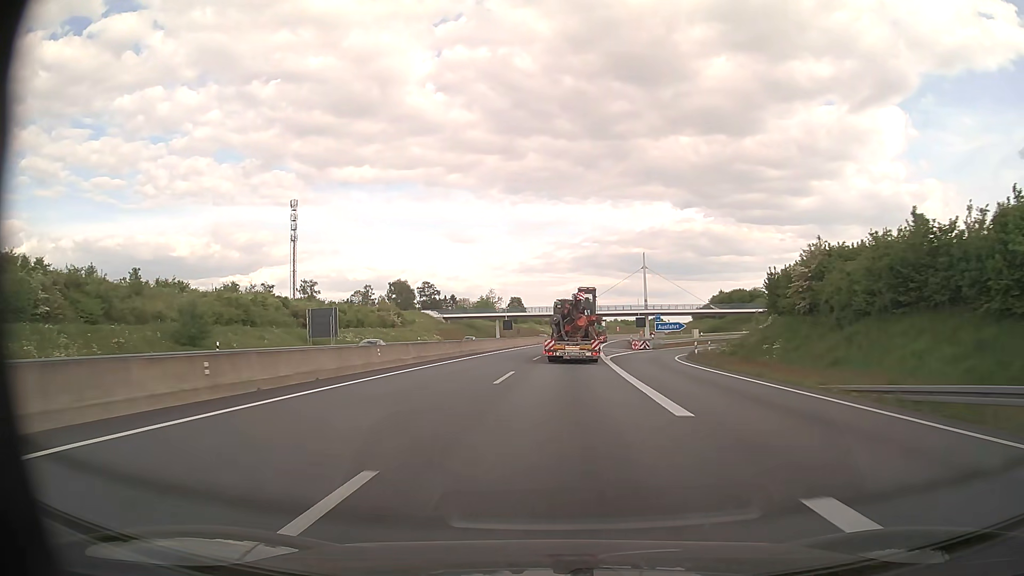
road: motorway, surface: asphalt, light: Day
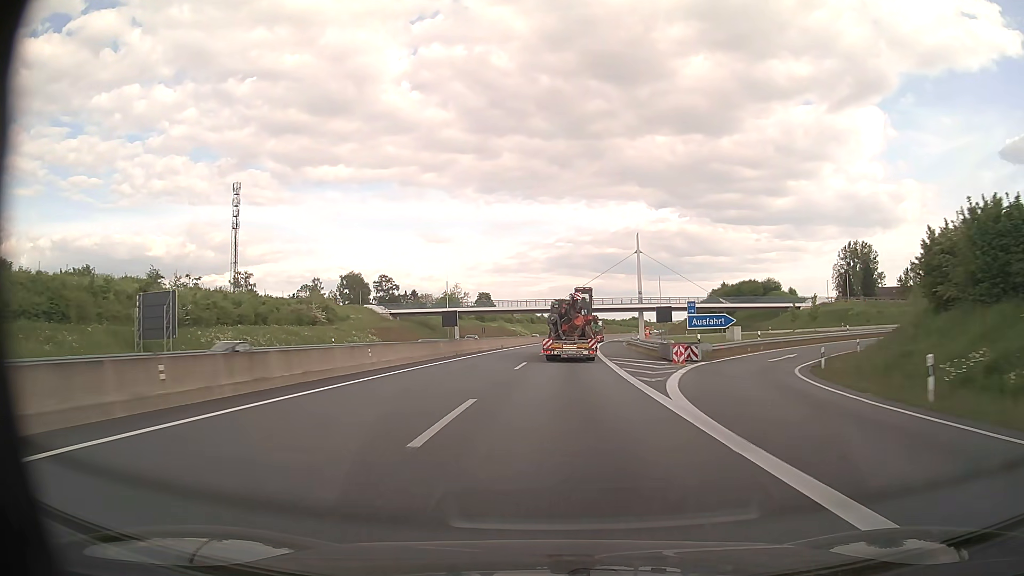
(+0.5, +28.8) m; +2°
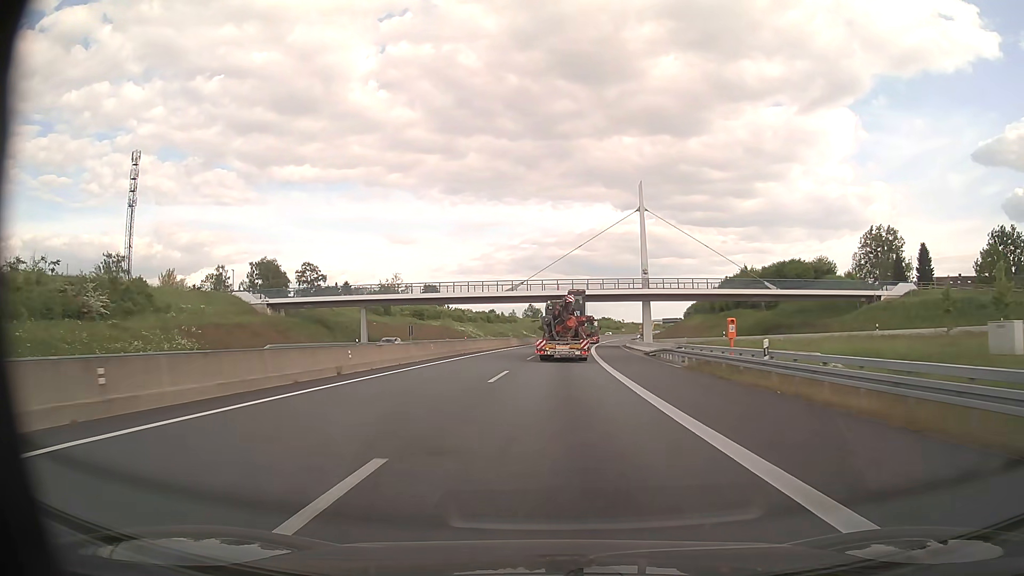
(+1.2, +43.1) m; +3°
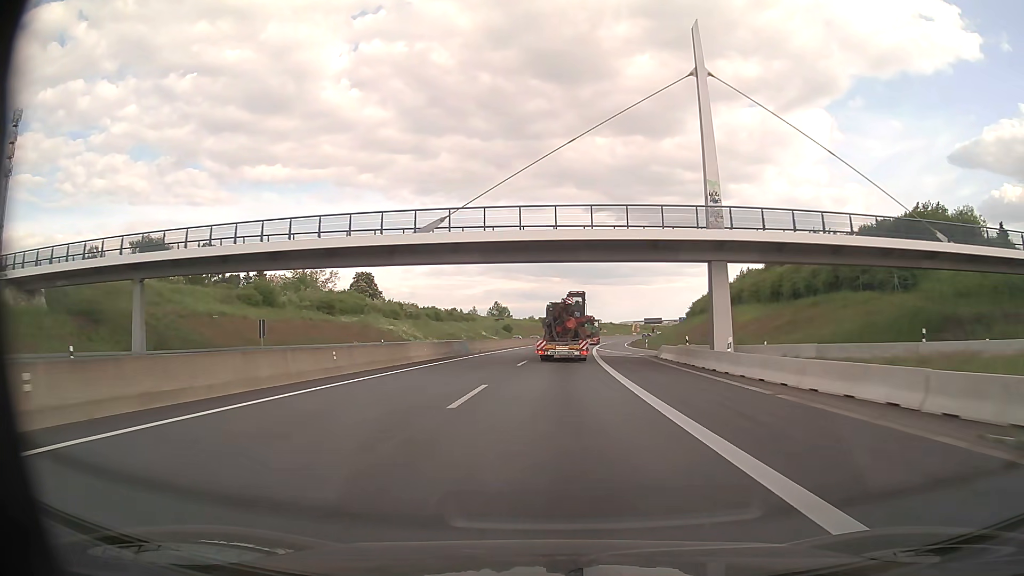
(+1.0, +43.3) m; +3°
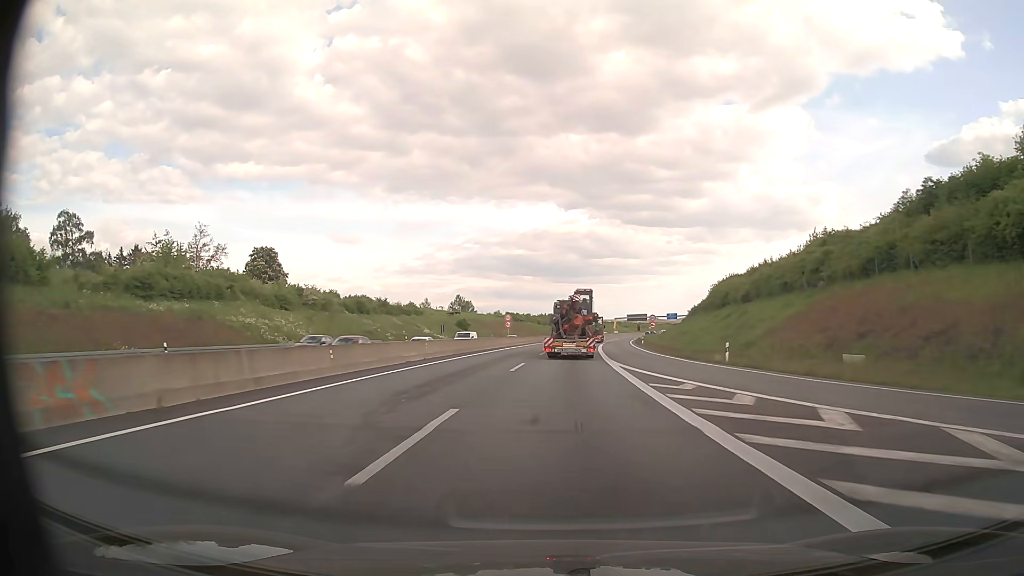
(+1.0, +42.7) m; +2°
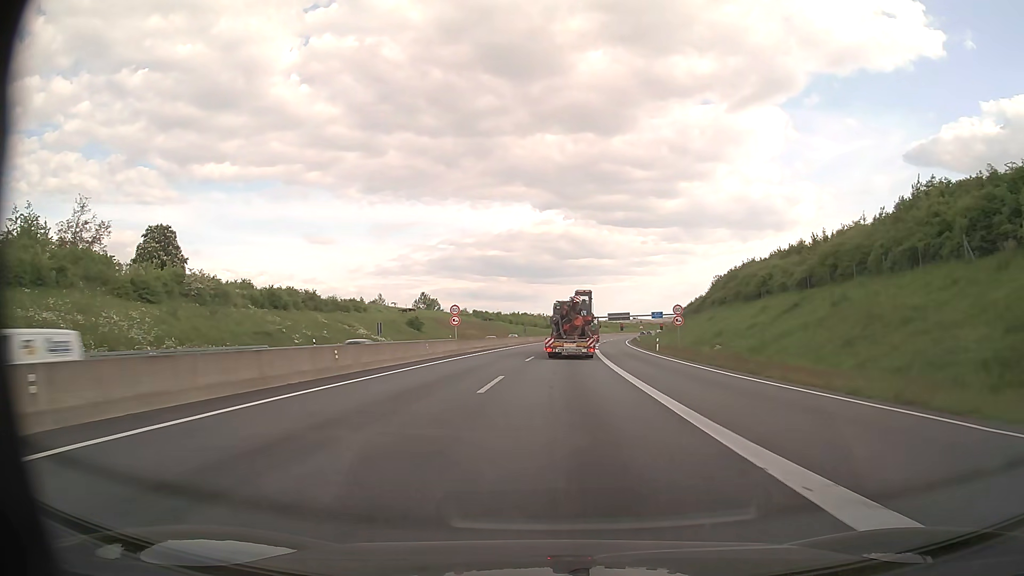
(+0.5, +26.7) m; +2°
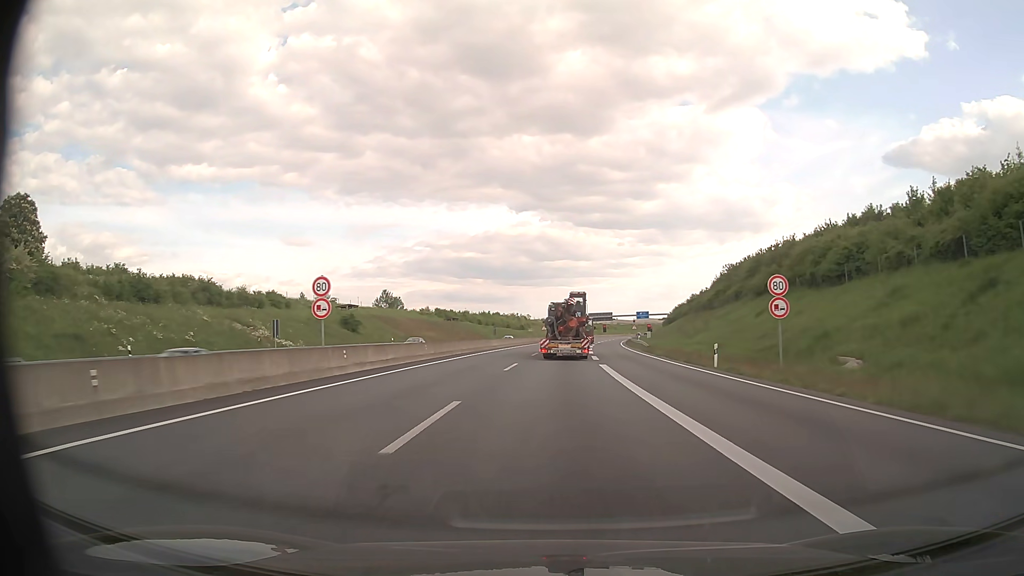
(+0.5, +25.9) m; +2°
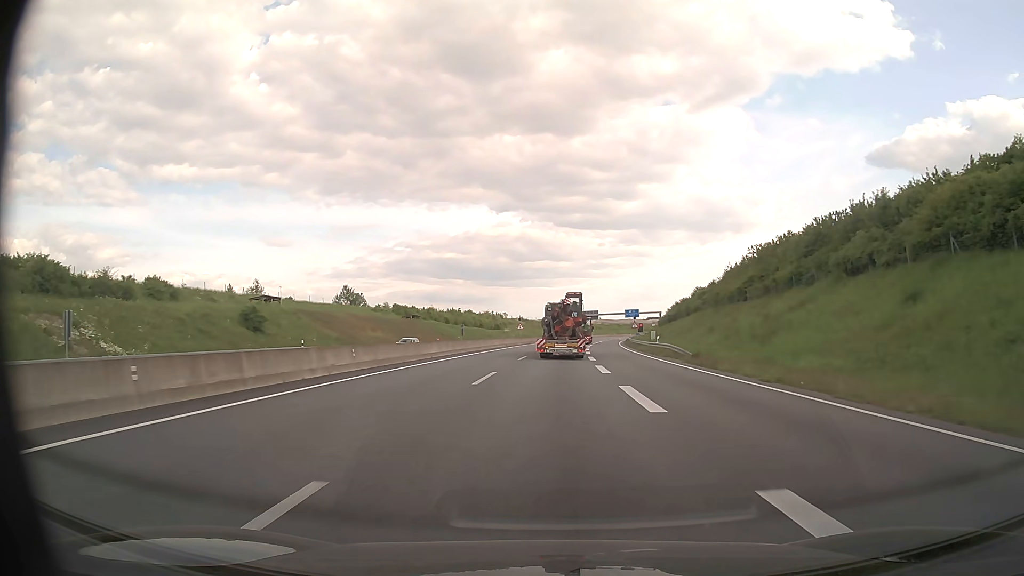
(+0.4, +25.8) m; +2°
(0, +10) (0, +20) (0, +30) (+1, +40) (+1, +50) (+2, +60) (+2, +70) (+3, +80) (+4, +90) (+5, +100) m
